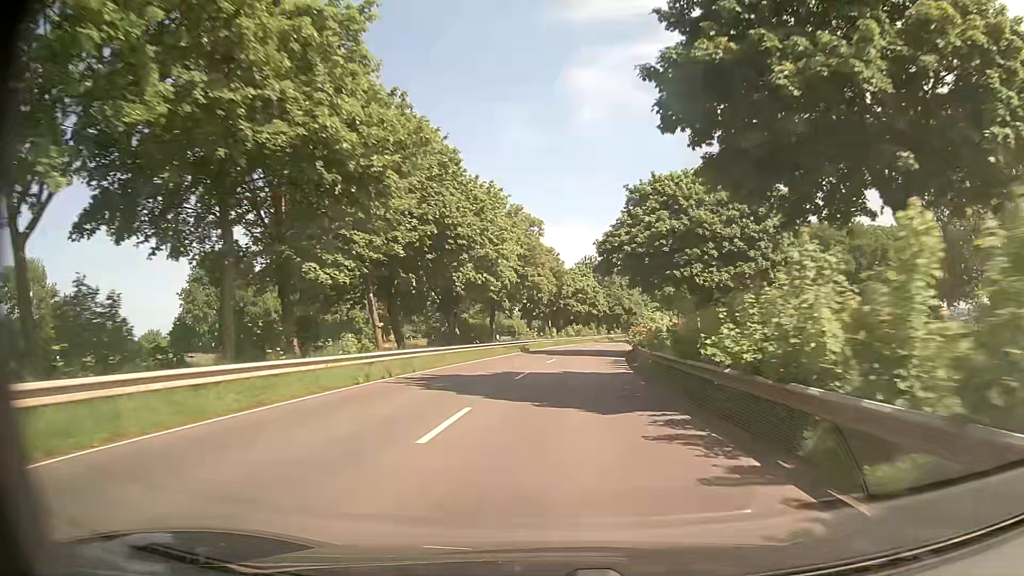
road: secondary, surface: asphalt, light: Day
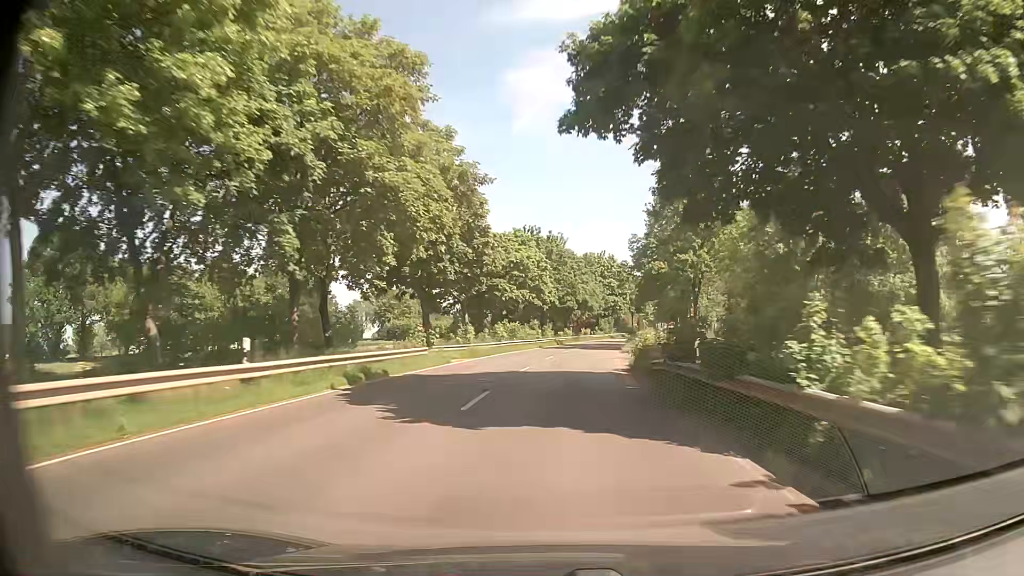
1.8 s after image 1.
(+1.6, +32.3) m; +5°
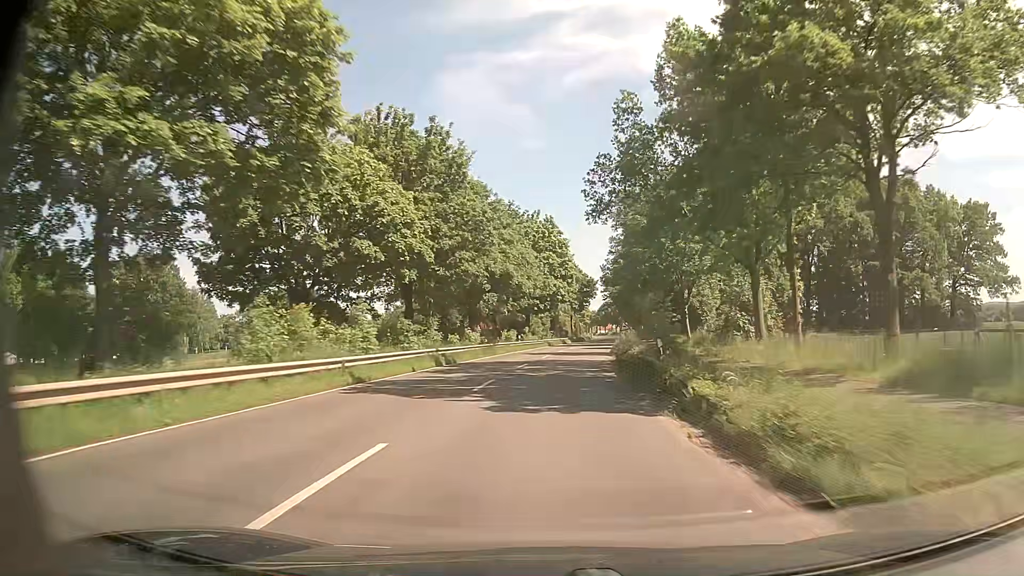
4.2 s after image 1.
(+2.6, +43.6) m; +7°
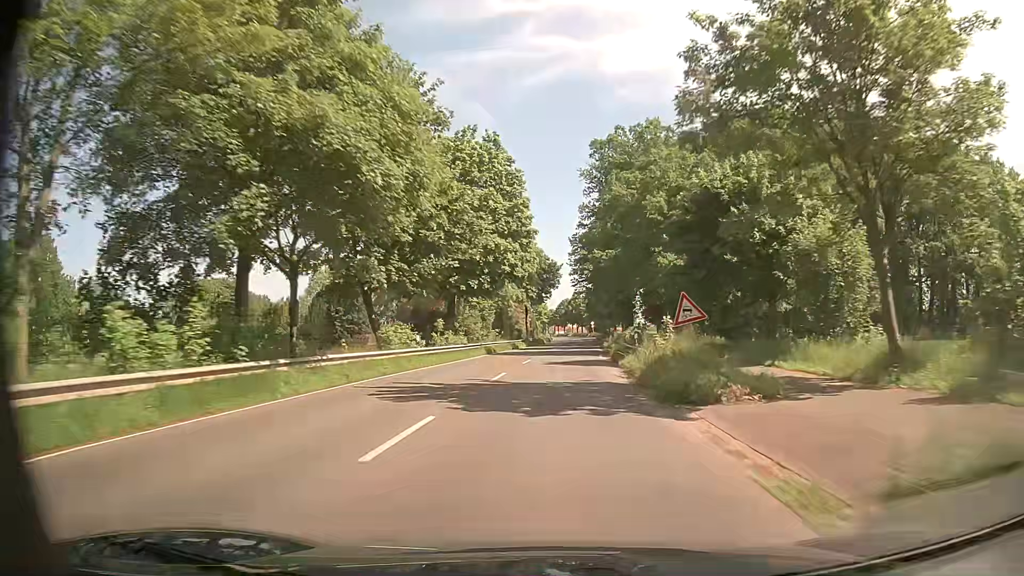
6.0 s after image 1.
(+1.0, +33.1) m; +4°
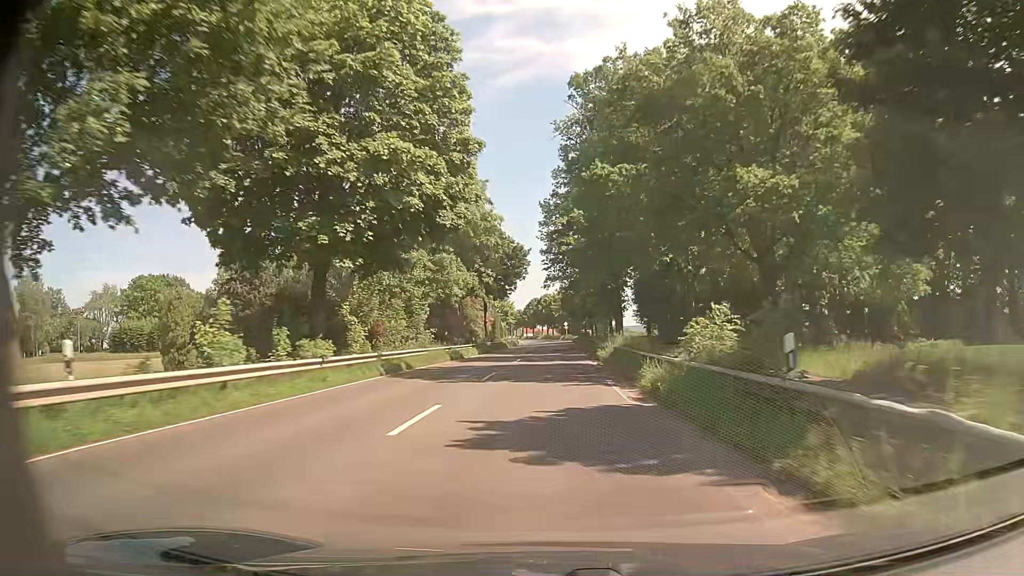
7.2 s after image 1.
(+0.4, +21.9) m; +2°
(0, +10) (0, +20) (0, +30) (0, +40) (0, +50) (+1, +60) (+1, +70) (+1, +80) (+1, +90) (+1, +100) m
